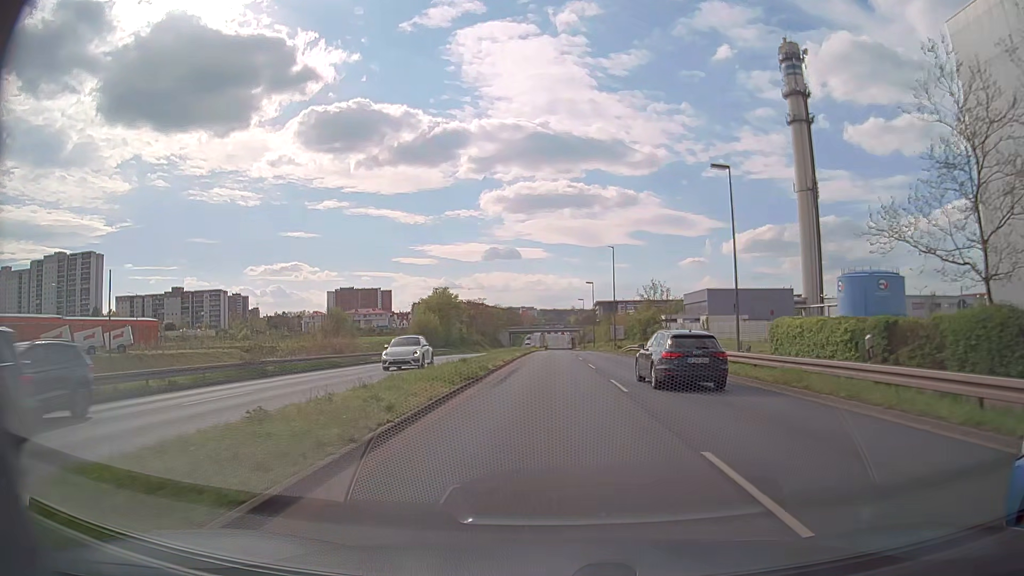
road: primary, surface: asphalt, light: Day
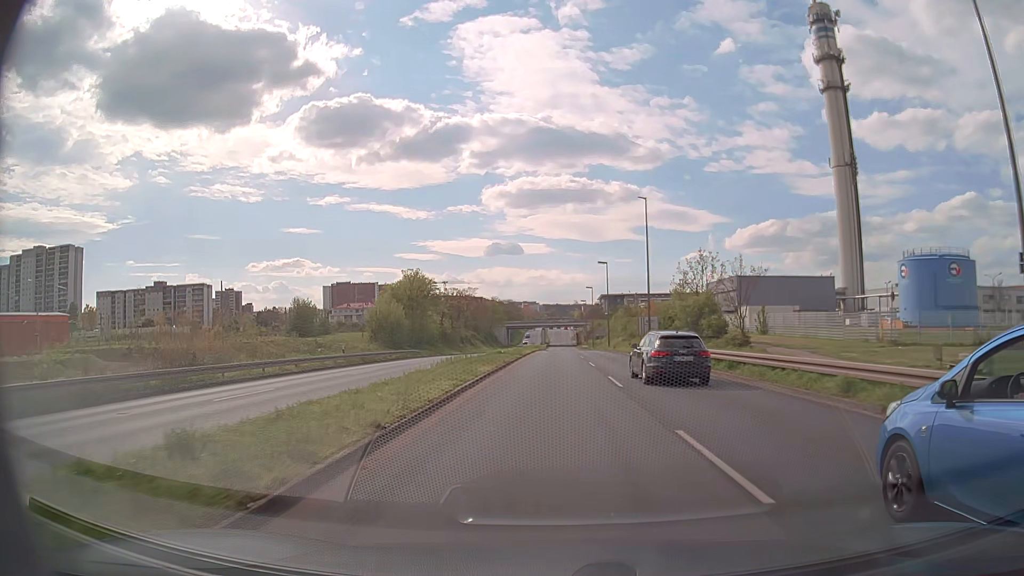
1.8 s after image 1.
(-0.1, +22.7) m; 0°
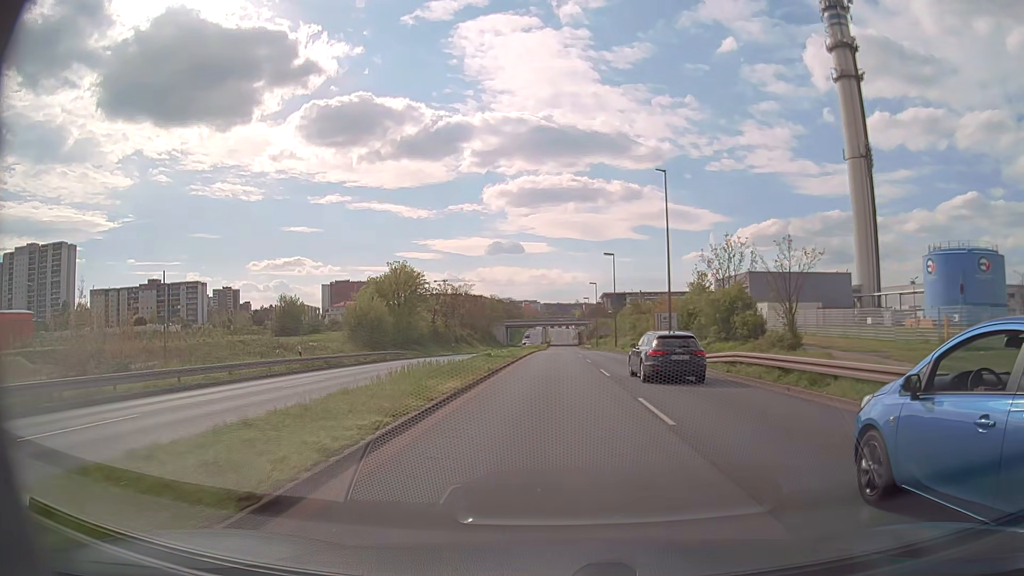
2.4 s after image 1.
(0.0, +7.5) m; 0°
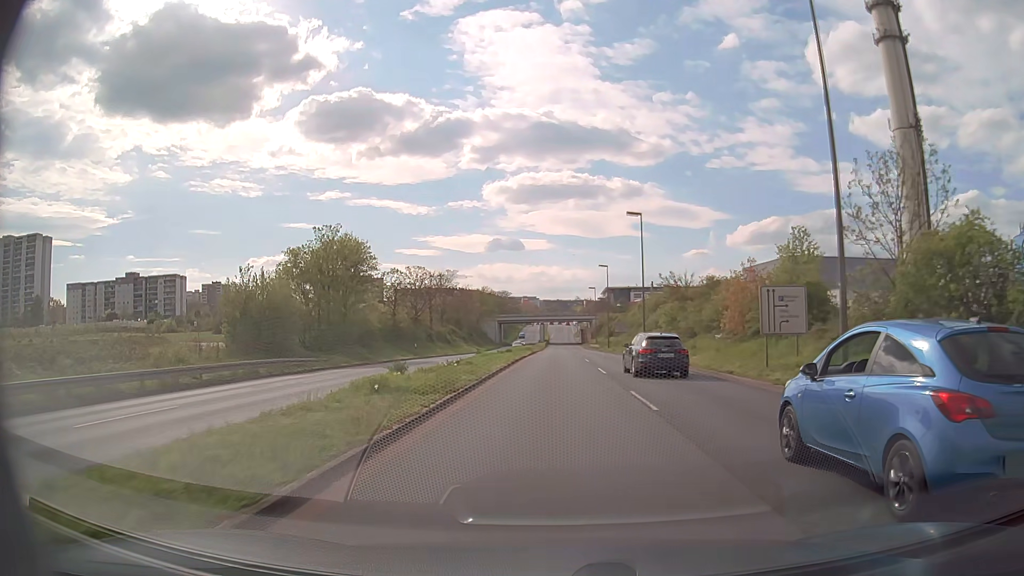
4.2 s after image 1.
(0.0, +22.5) m; 0°
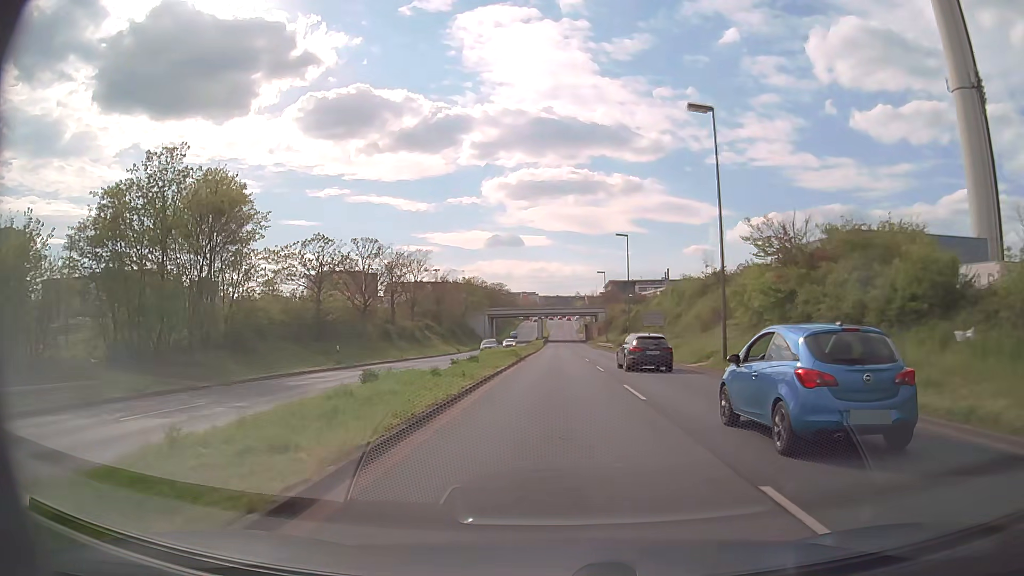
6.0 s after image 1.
(0.0, +22.6) m; 0°
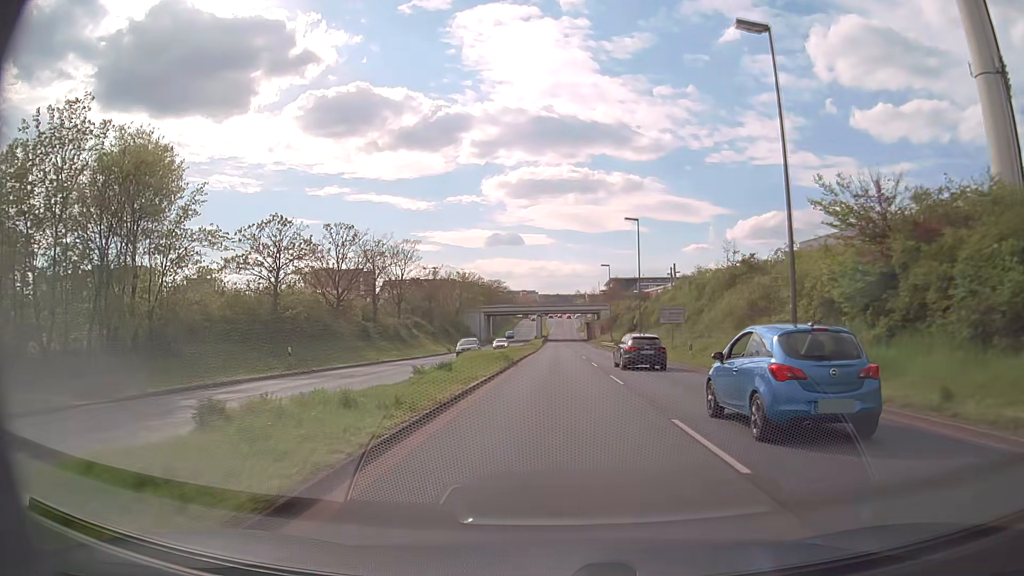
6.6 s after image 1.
(0.0, +7.6) m; 0°
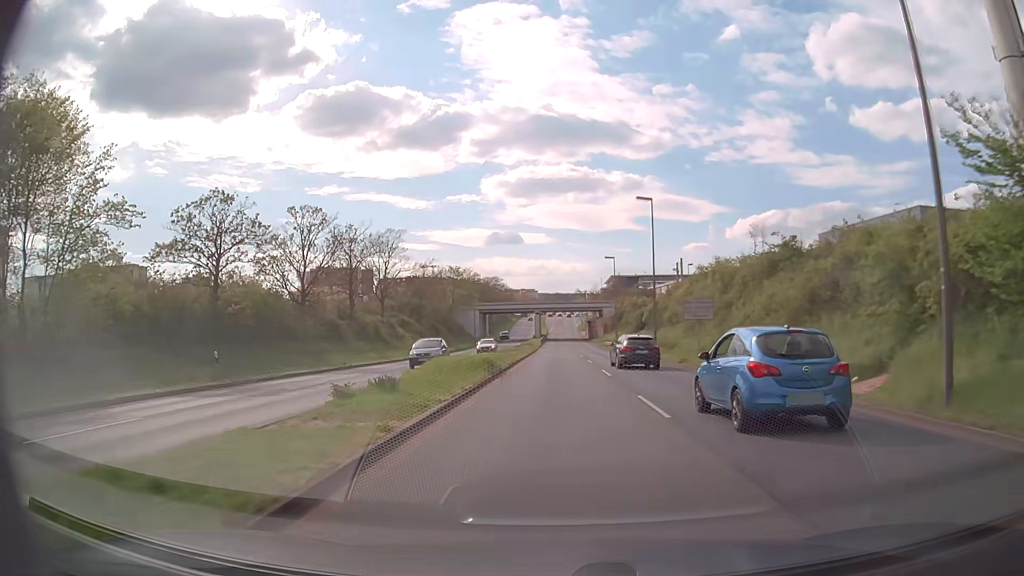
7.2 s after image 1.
(0.0, +7.6) m; 0°
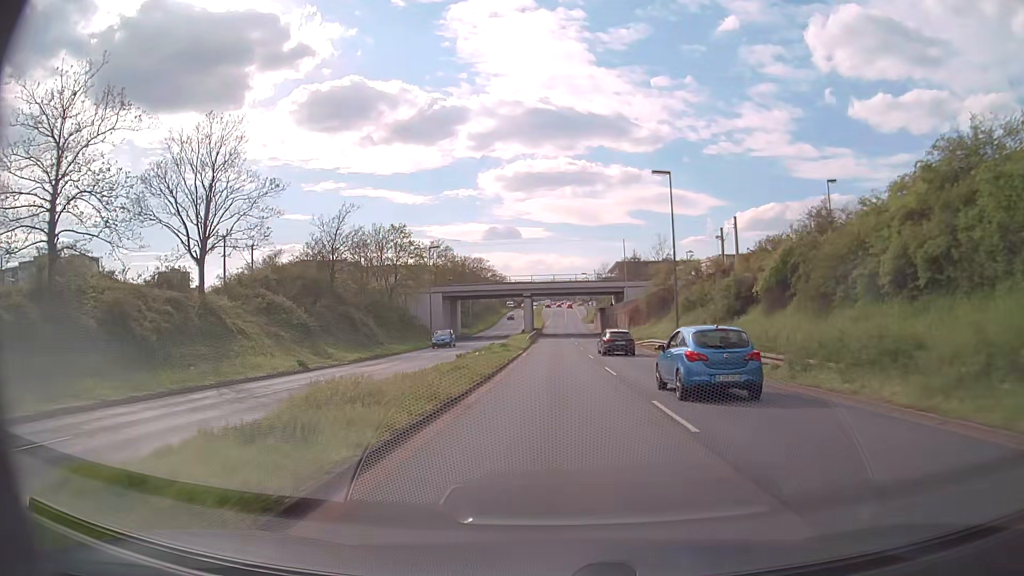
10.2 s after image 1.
(0.0, +38.6) m; 0°
(0, +10) (0, +20) (0, +30) (0, +40) (0, +50) (0, +60) (0, +70) (0, +80) (+1, +90) (0, +100) m
